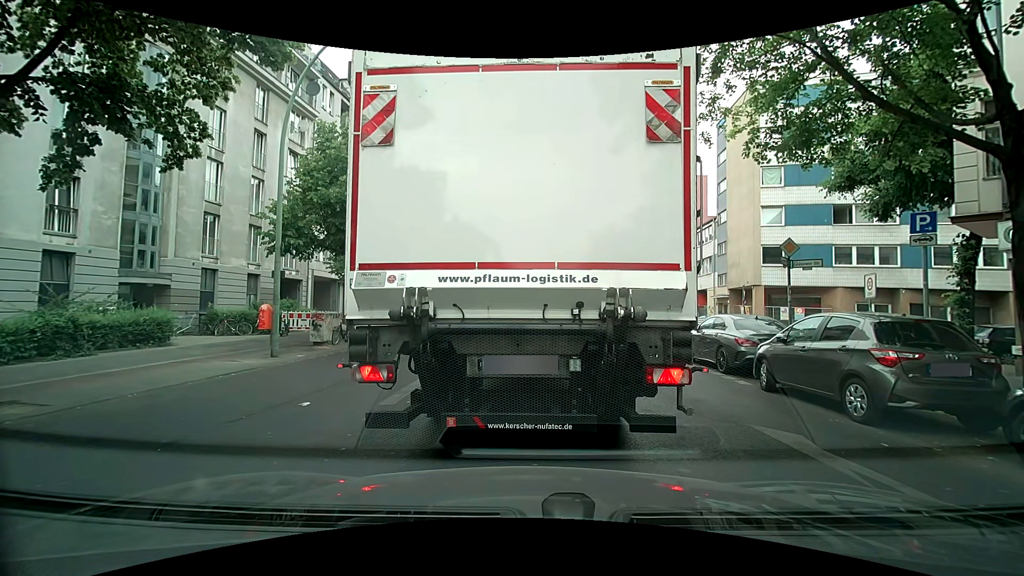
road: secondary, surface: asphalt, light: Day
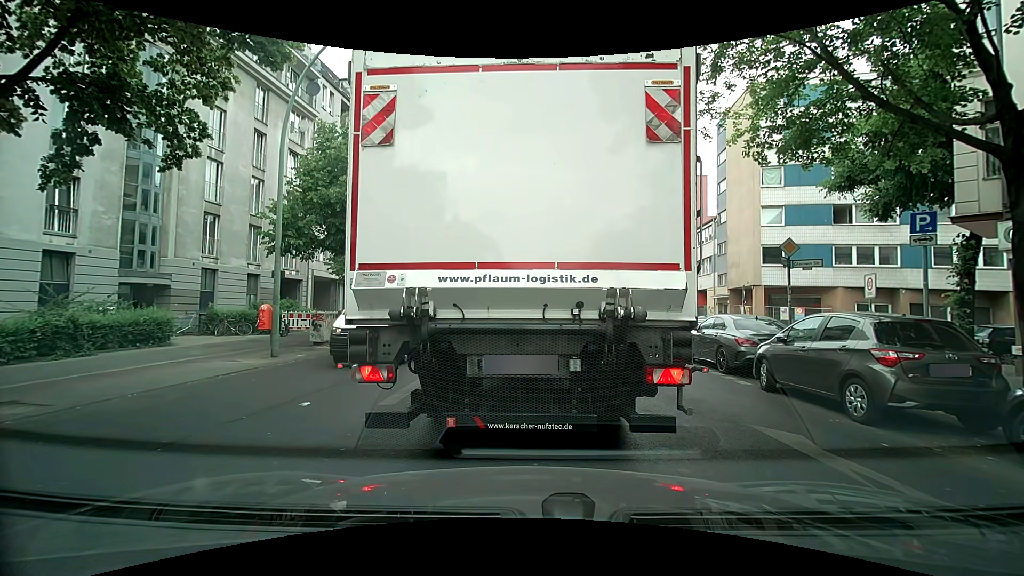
(0.0, 0.0) m; 0°
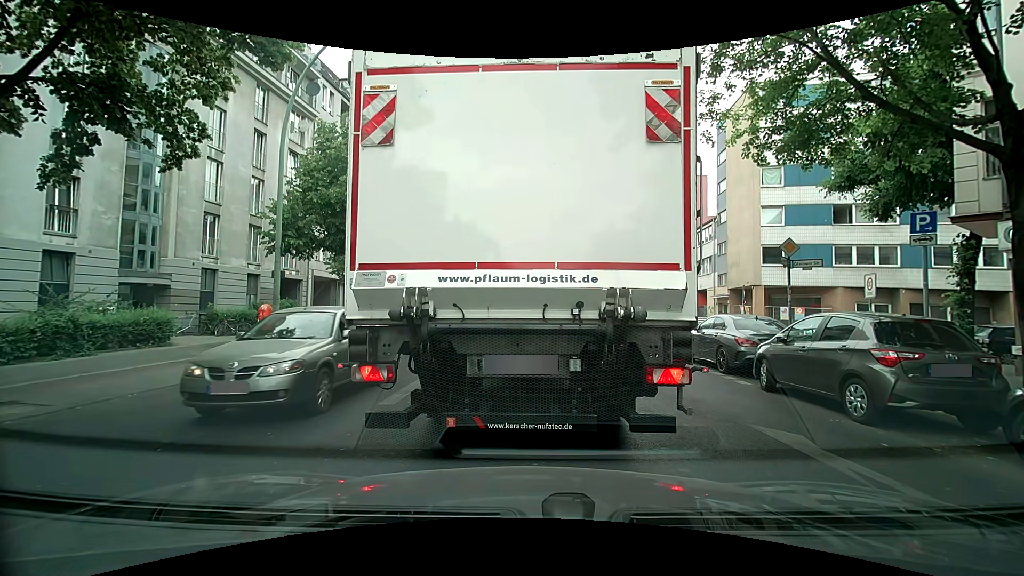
(0.0, 0.0) m; 0°
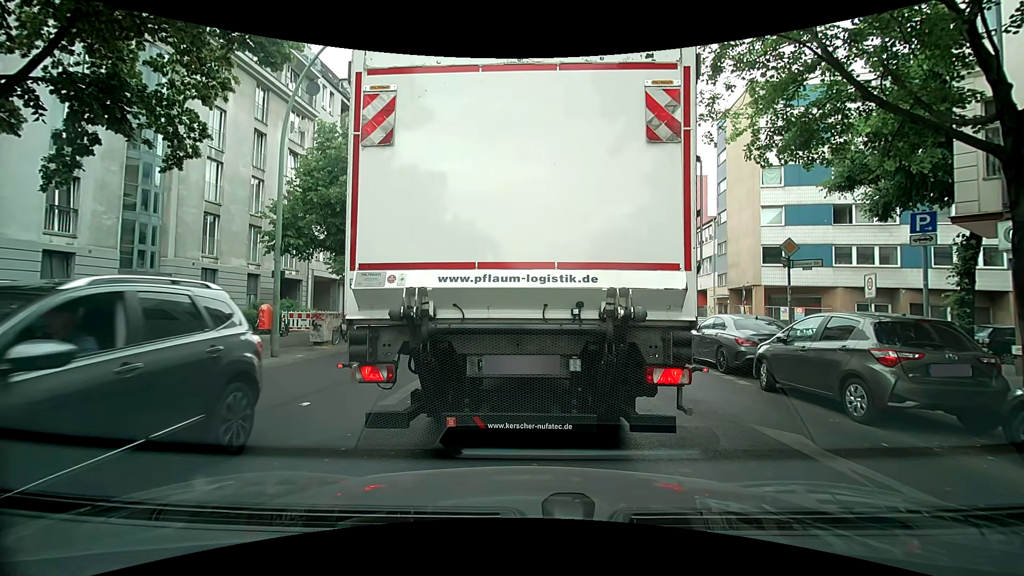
(0.0, 0.0) m; 0°
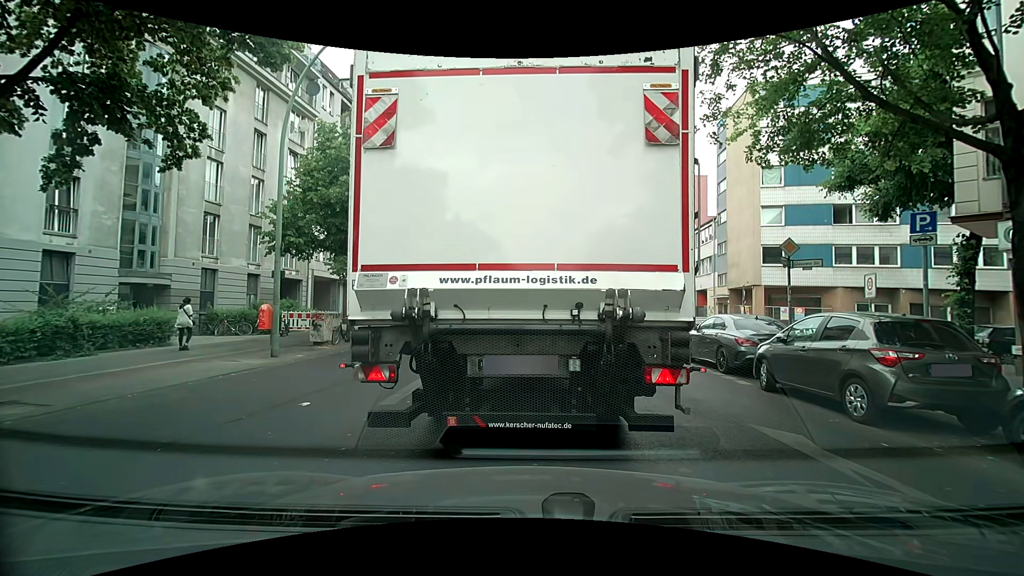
(0.0, 0.0) m; 0°
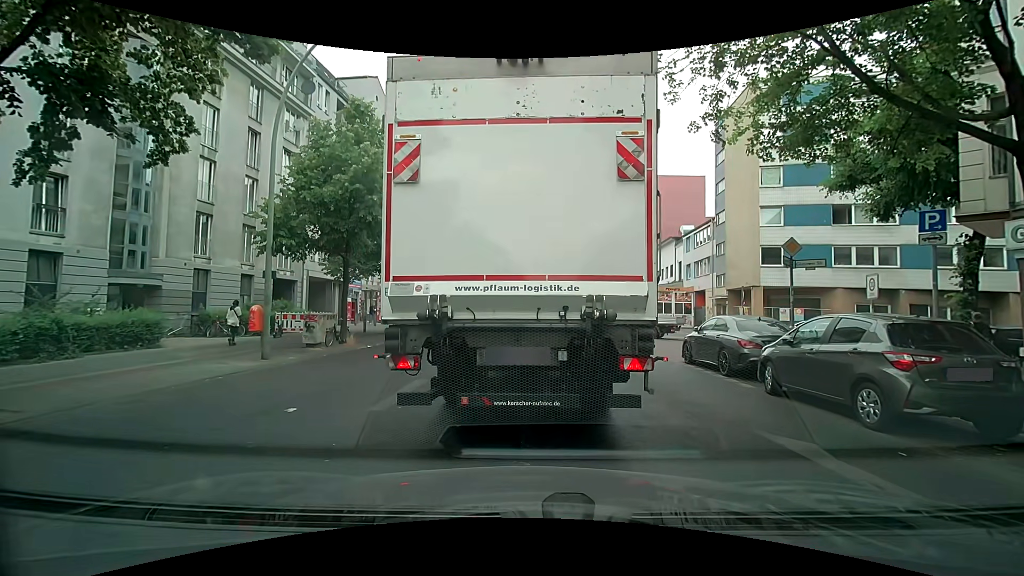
(0.0, +0.3) m; 0°
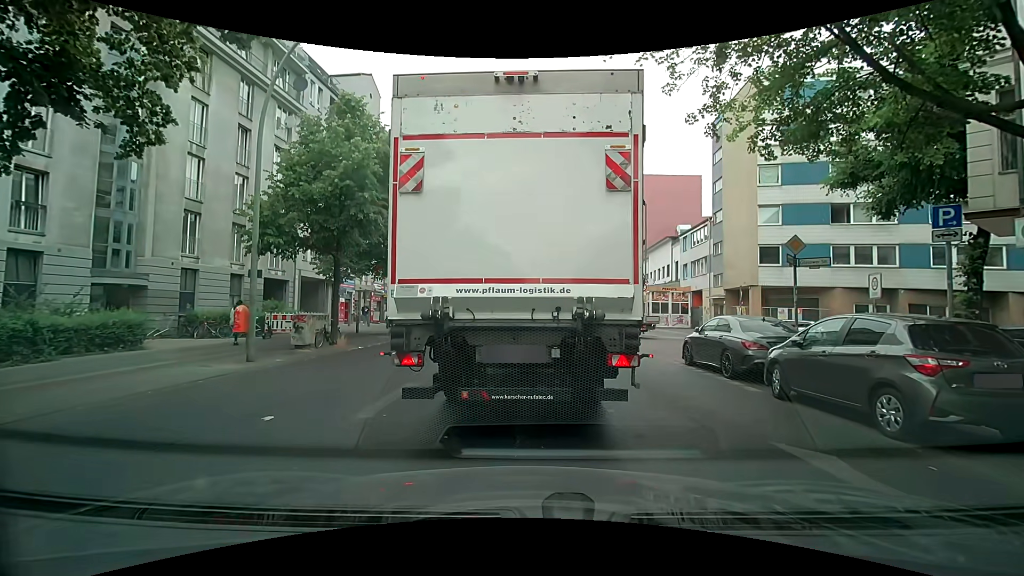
(0.0, +0.5) m; 0°
